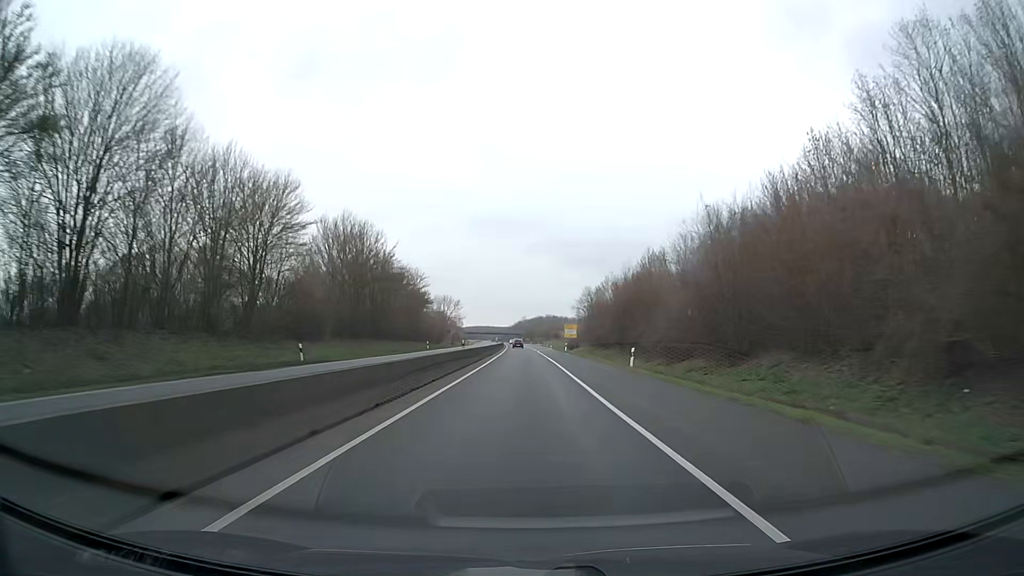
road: trunk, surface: asphalt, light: Day
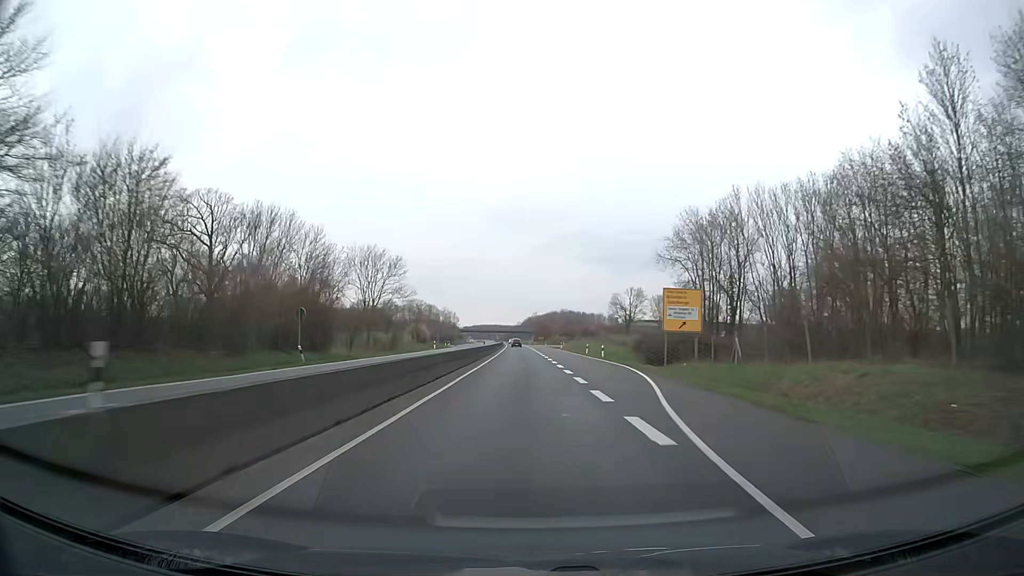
(-0.3, +79.3) m; -1°
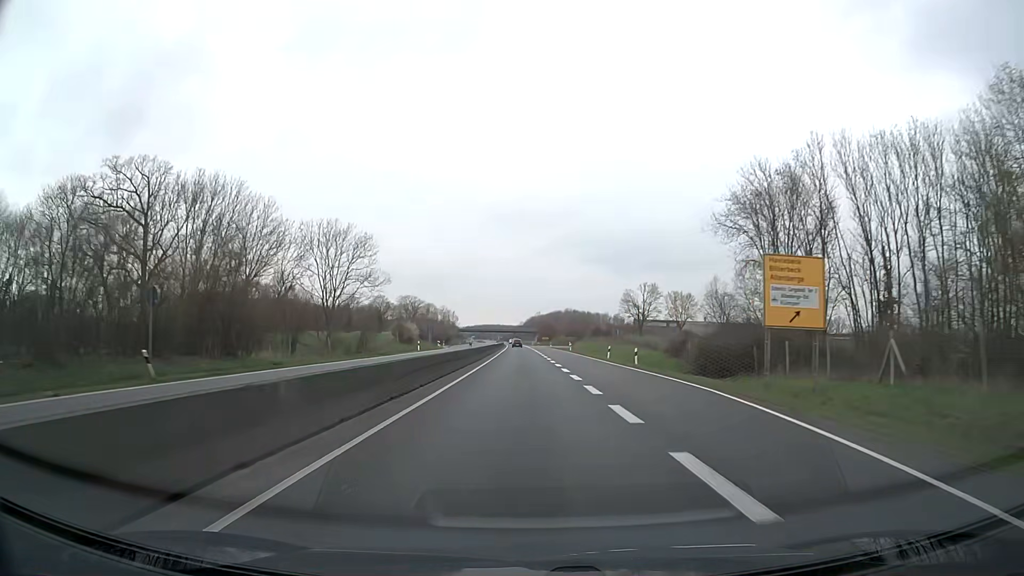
(0.0, +15.9) m; 0°
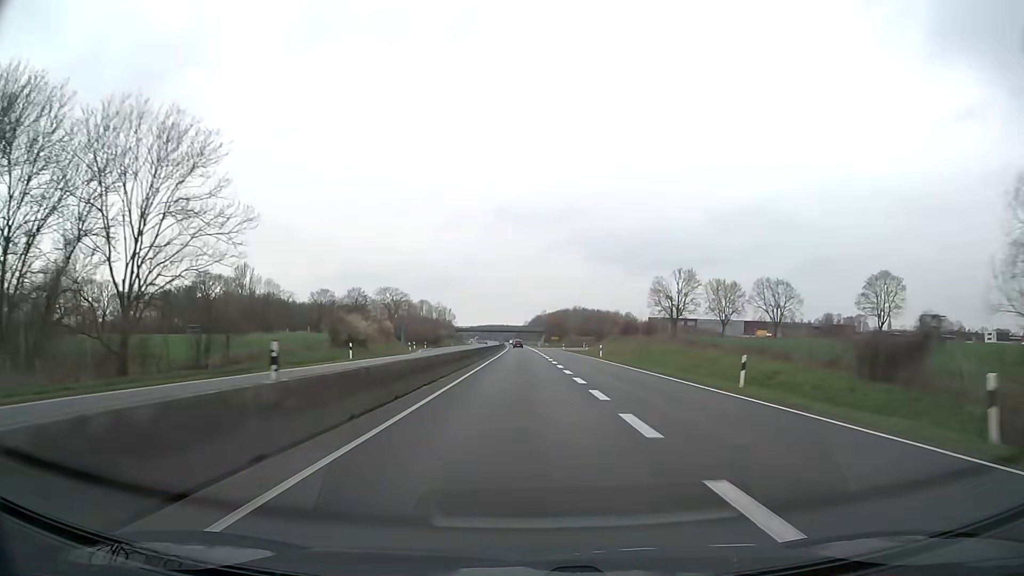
(-0.1, +31.7) m; 0°
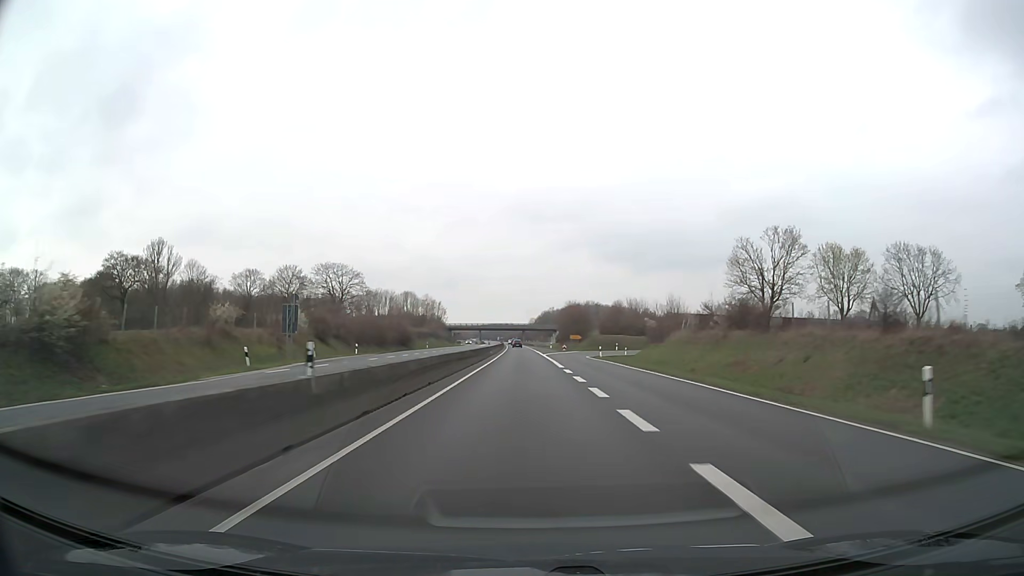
(-0.2, +47.5) m; 0°
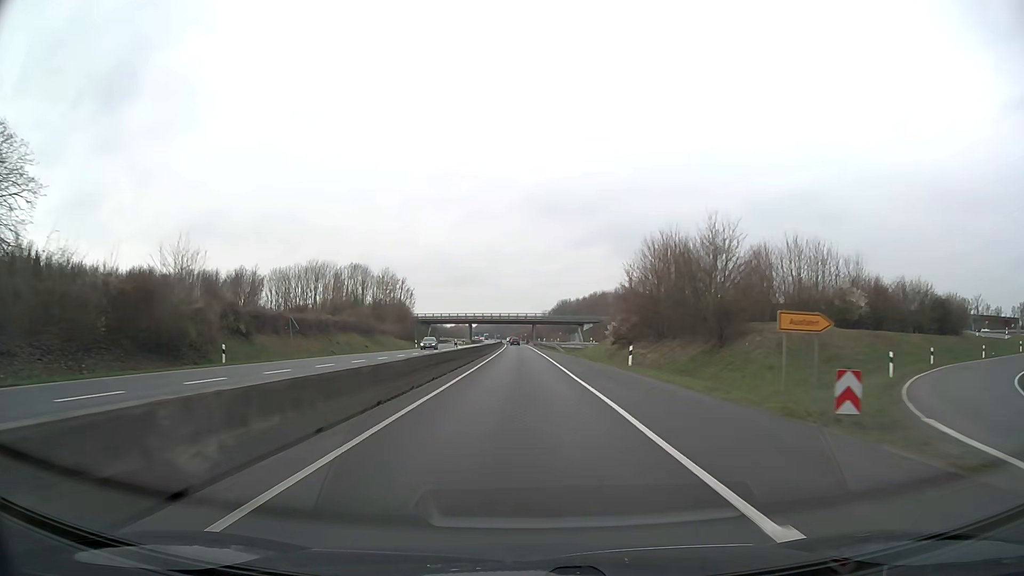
(-0.6, +79.1) m; -1°
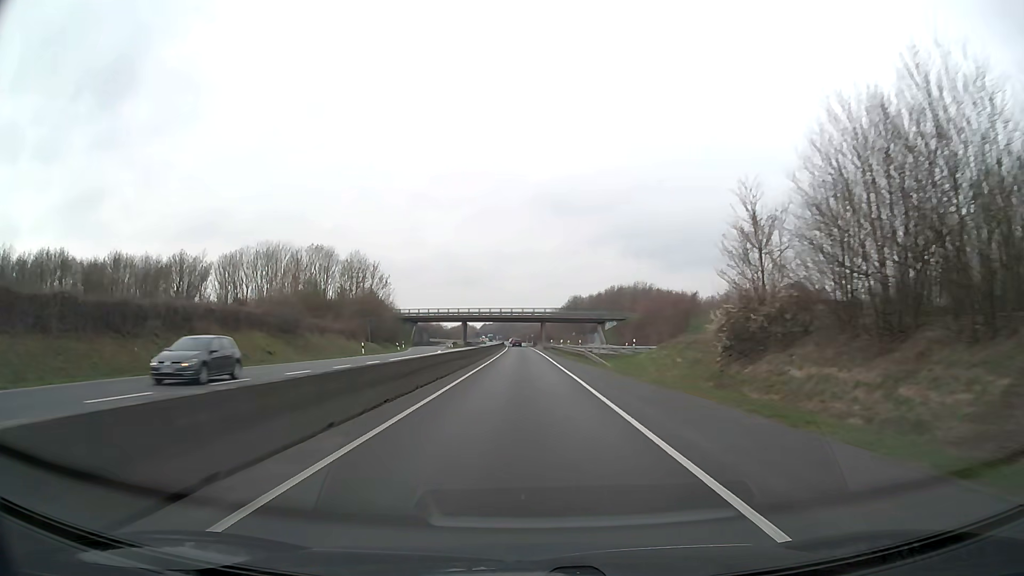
(-0.1, +31.6) m; -1°
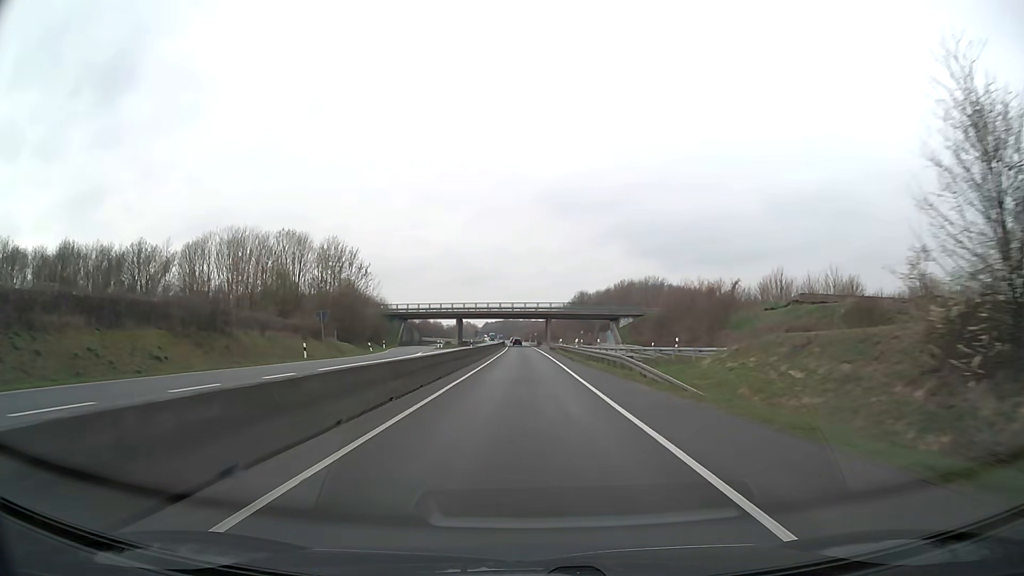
(0.0, +15.8) m; 0°
(0, +10) (0, +20) (0, +30) (0, +40) (0, +50) (0, +60) (-1, +70) (-1, +80) (-1, +90) (-1, +100) m
